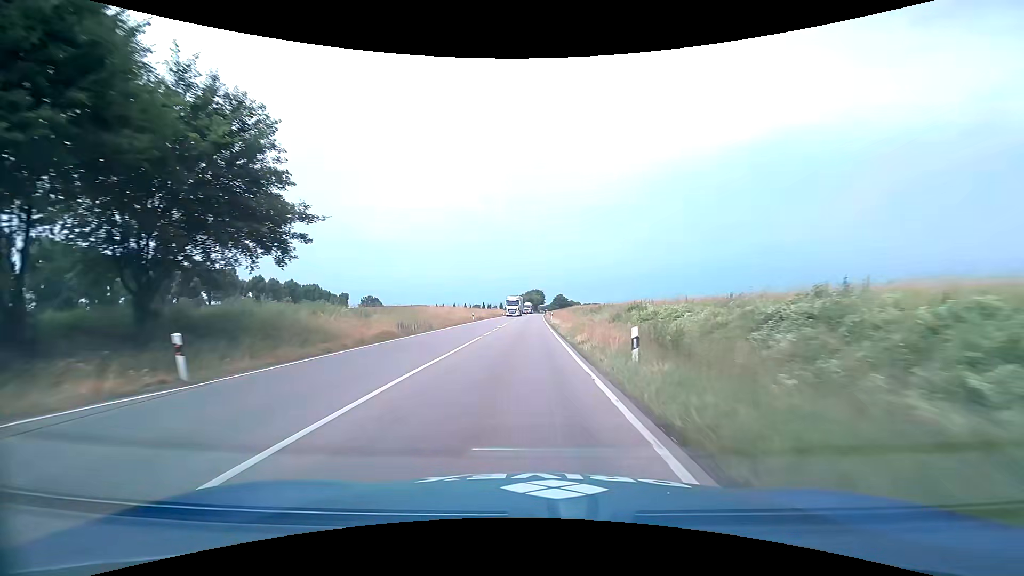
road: primary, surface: asphalt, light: Day
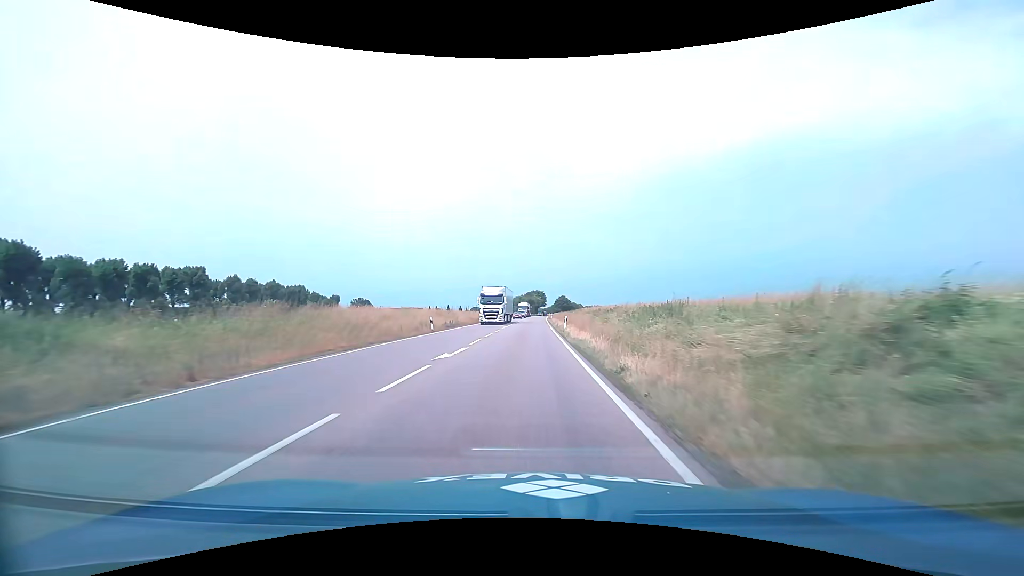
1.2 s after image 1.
(0.0, +24.9) m; 0°
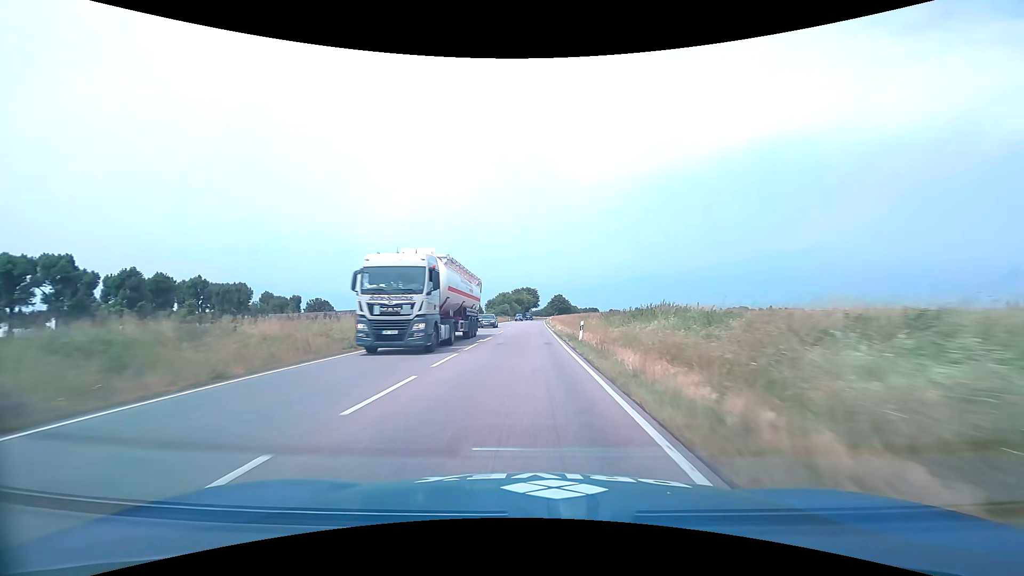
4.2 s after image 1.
(+0.3, +61.9) m; +1°
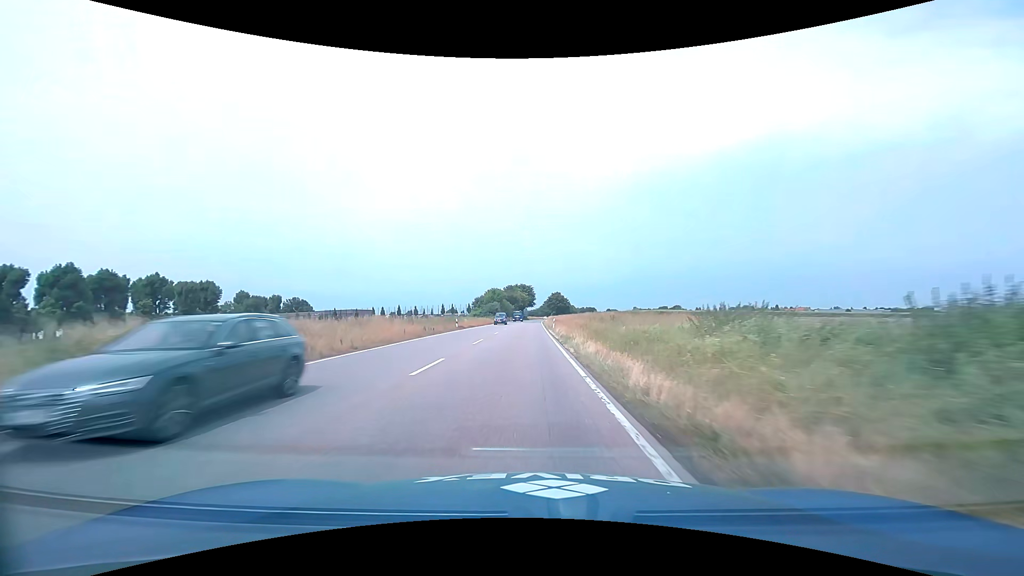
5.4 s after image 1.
(+0.2, +25.4) m; +1°
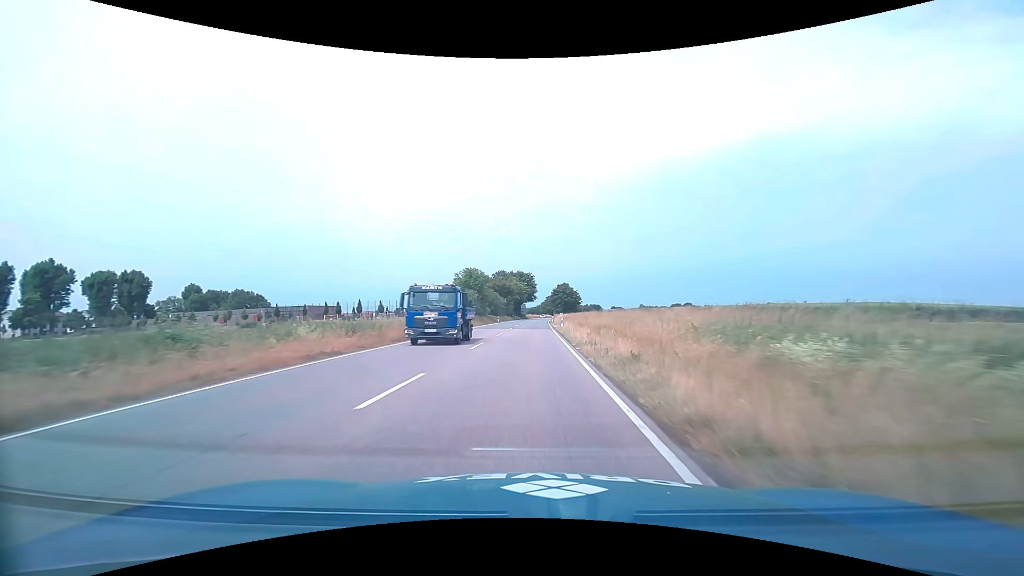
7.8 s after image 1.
(-0.2, +52.4) m; 0°
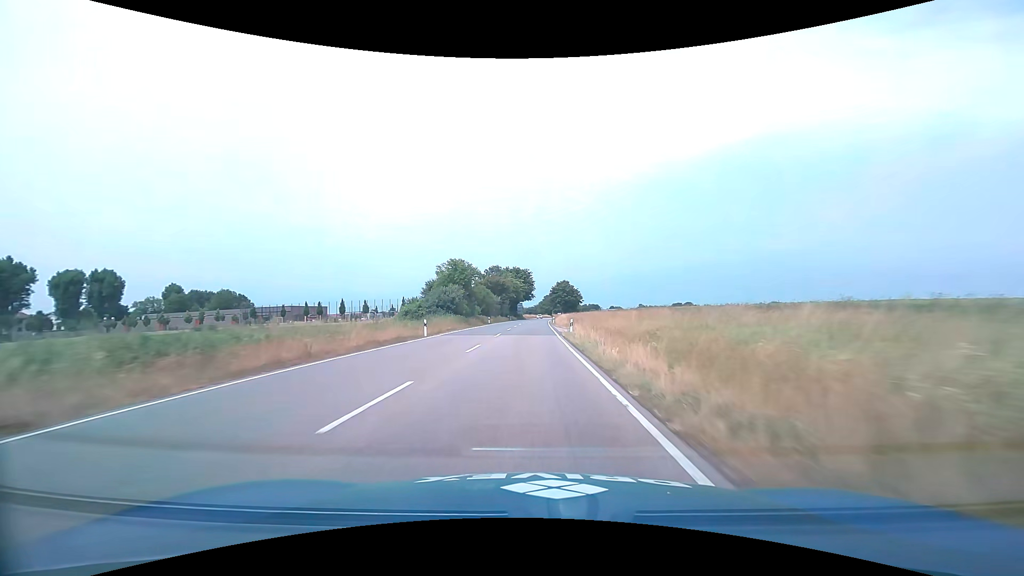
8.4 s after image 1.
(0.0, +13.4) m; 0°
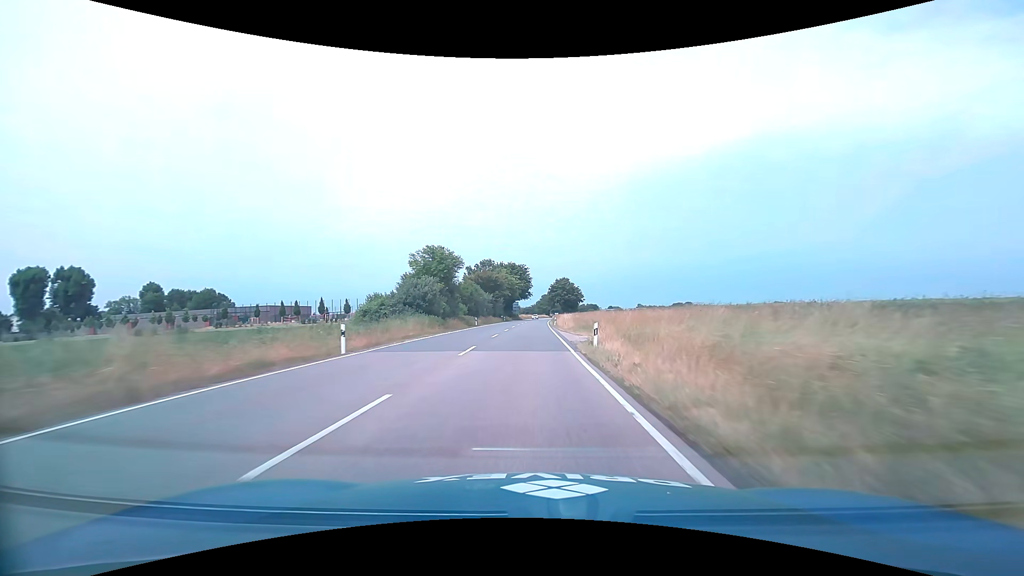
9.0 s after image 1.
(0.0, +13.5) m; 0°
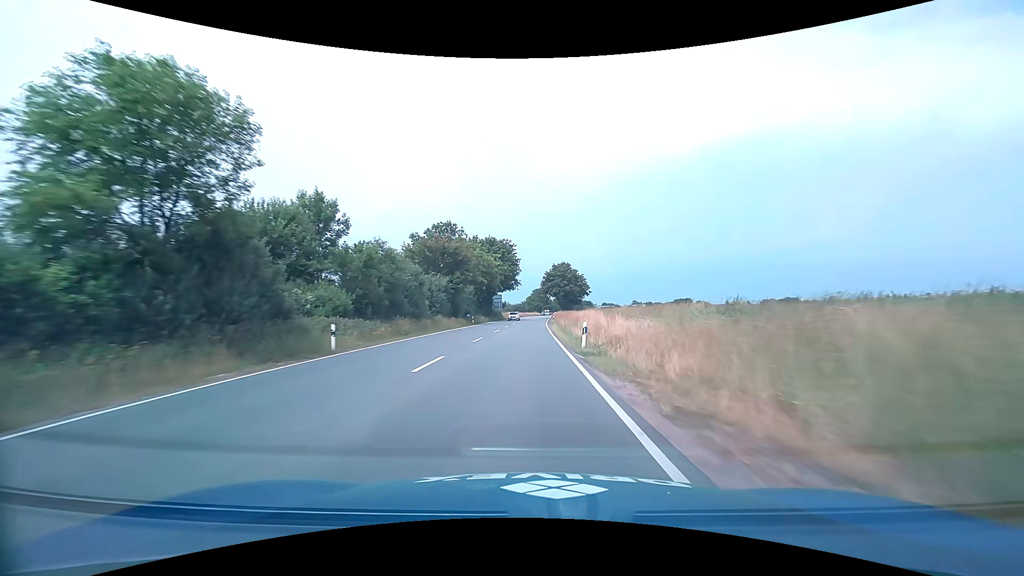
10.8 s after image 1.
(+0.3, +40.9) m; +1°
(0, +10) (0, +20) (0, +30) (0, +40) (0, +50) (0, +60) (0, +70) (+1, +80) (+1, +90) (+1, +100) m
